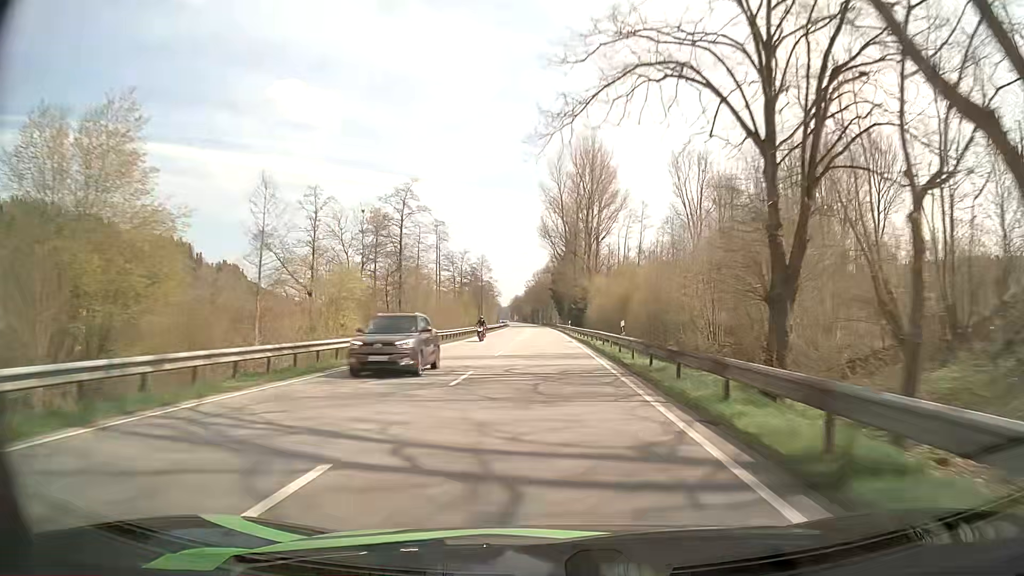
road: primary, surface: asphalt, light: Day
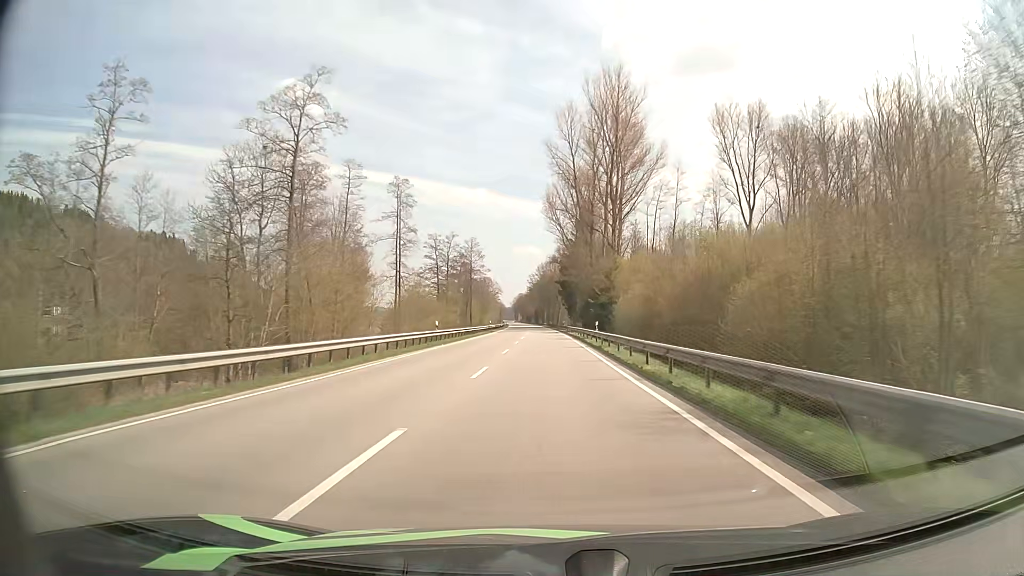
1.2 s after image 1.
(-0.2, +33.7) m; -1°
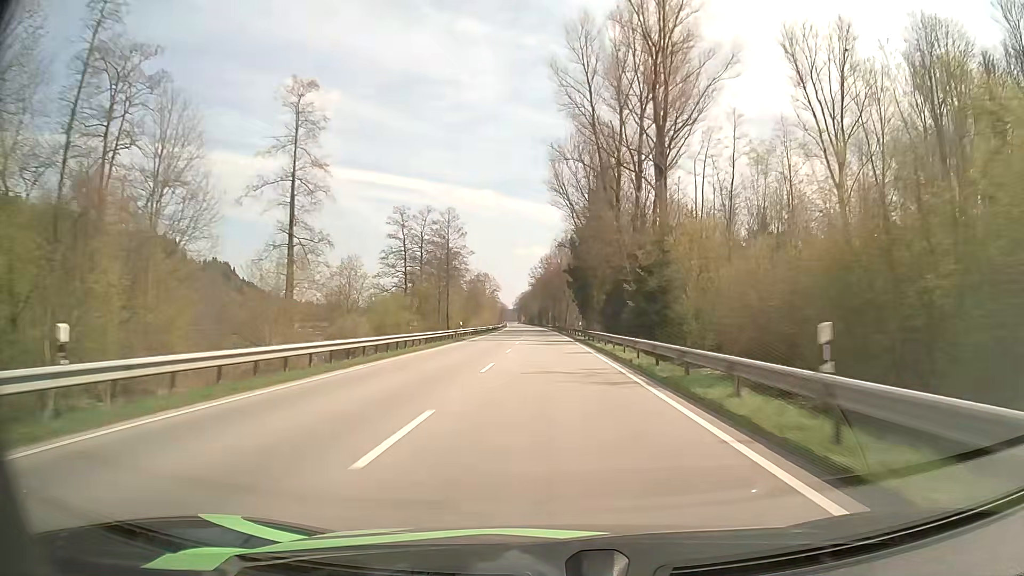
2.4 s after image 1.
(-0.1, +34.1) m; -1°
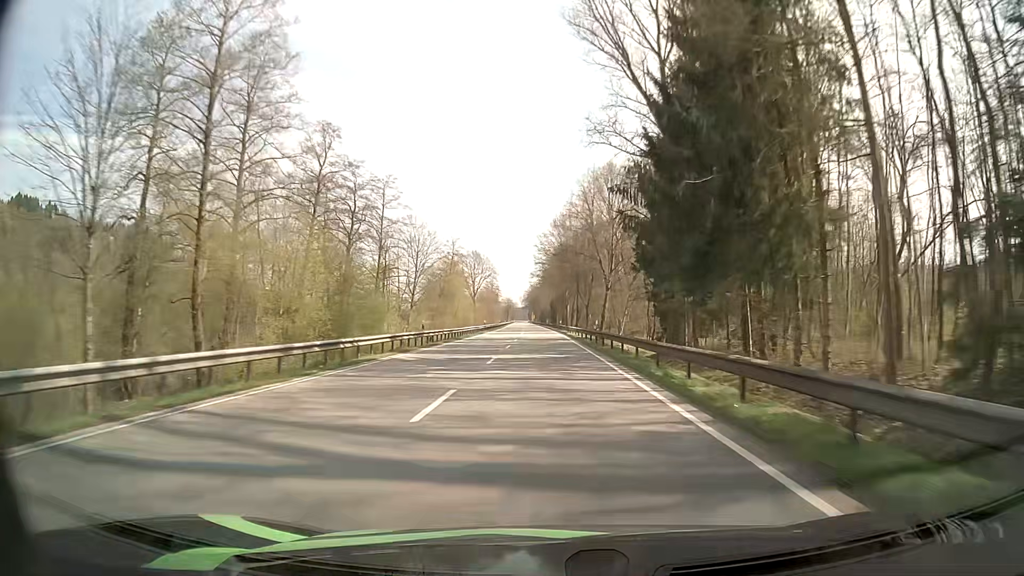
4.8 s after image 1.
(-0.5, +68.7) m; -1°
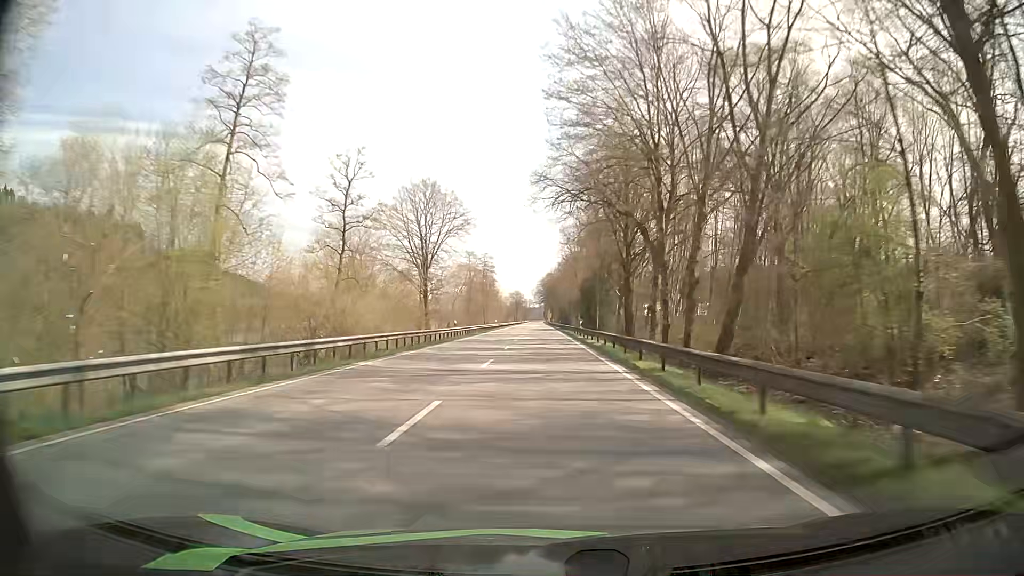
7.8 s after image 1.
(-1.6, +85.4) m; -2°
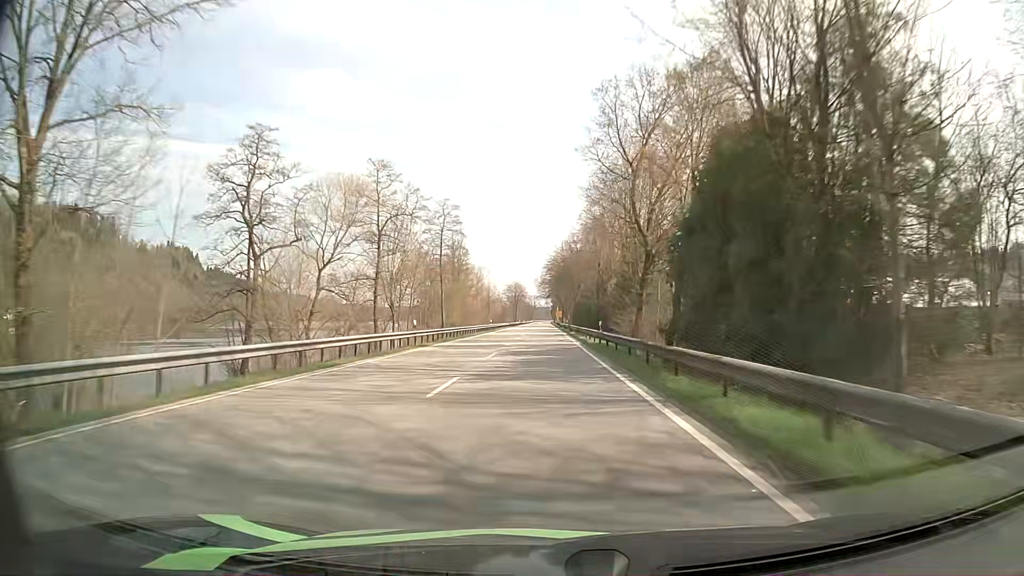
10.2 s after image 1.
(-0.2, +66.9) m; 0°
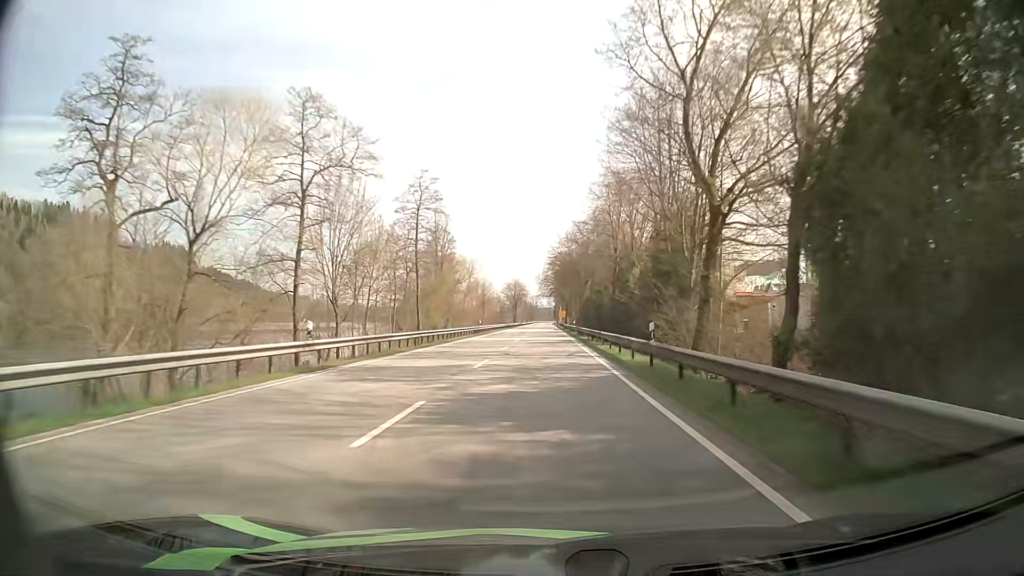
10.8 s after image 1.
(-0.1, +16.6) m; 0°
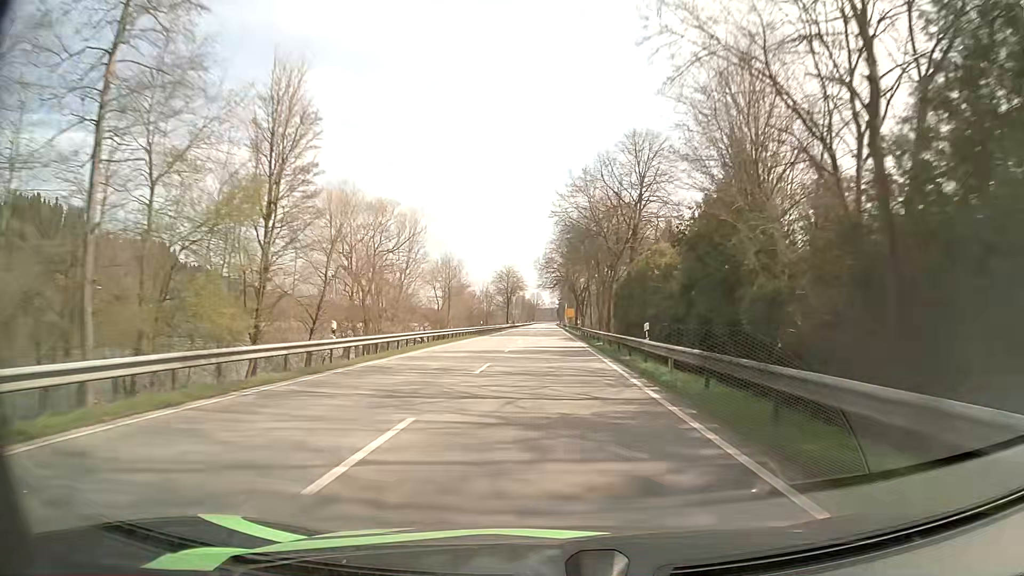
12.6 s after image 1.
(-0.2, +49.6) m; 0°
(0, +10) (0, +20) (0, +30) (0, +40) (0, +50) (0, +60) (0, +70) (0, +80) (0, +90) (0, +100) m
